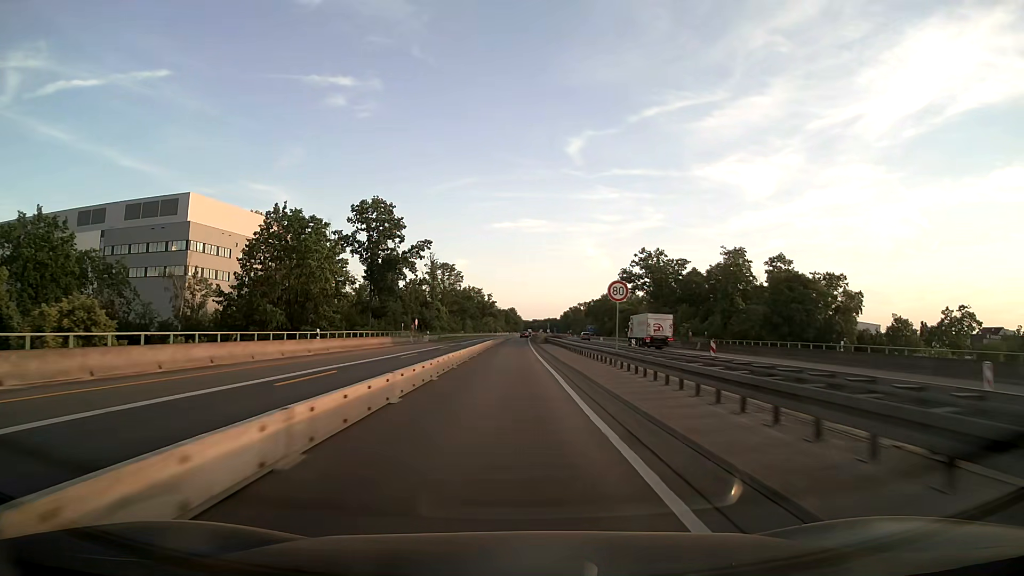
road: motorway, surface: asphalt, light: Day
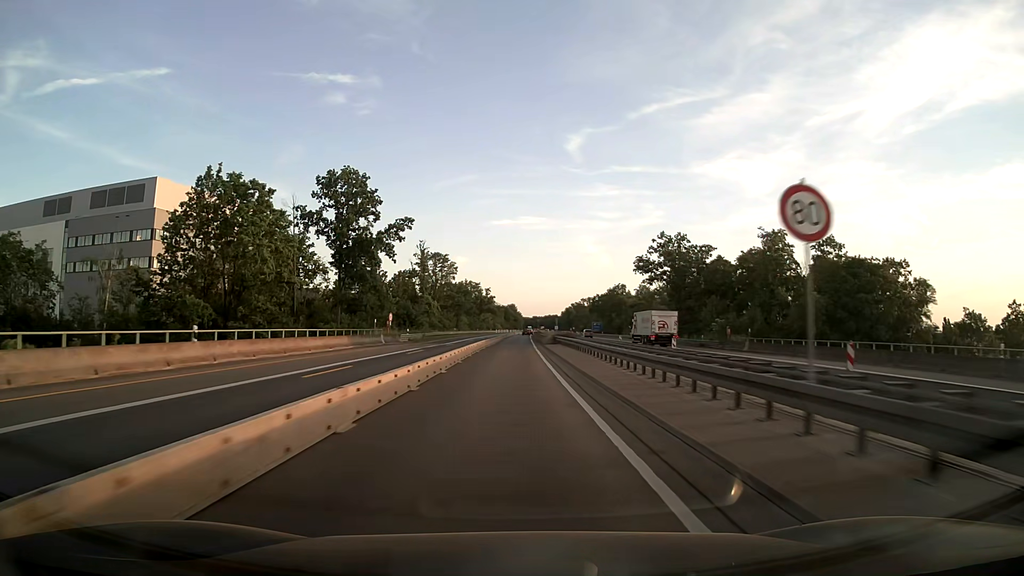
(0.0, +15.8) m; 0°
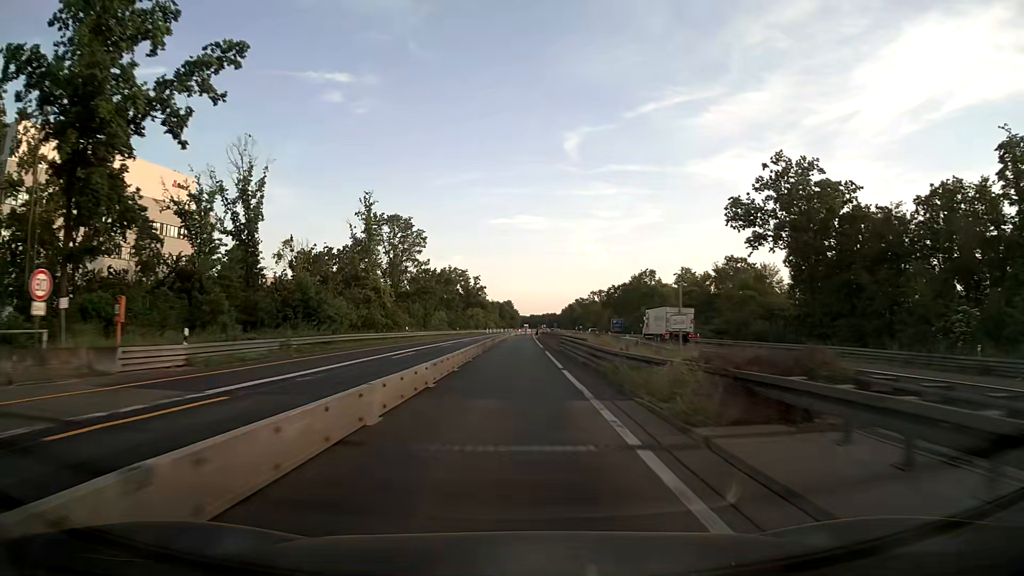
(0.0, +47.5) m; 0°
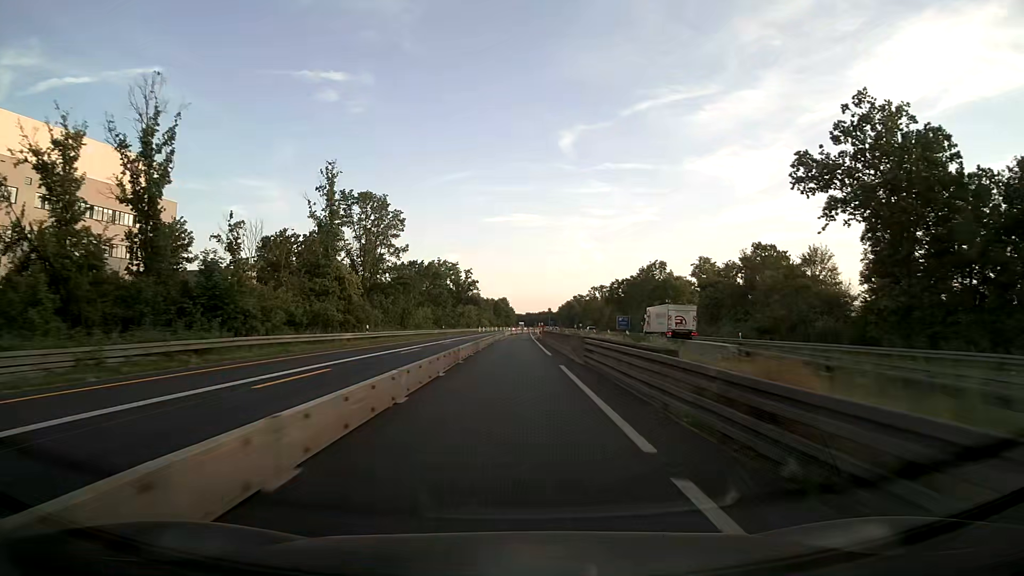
(+0.1, +15.8) m; 0°
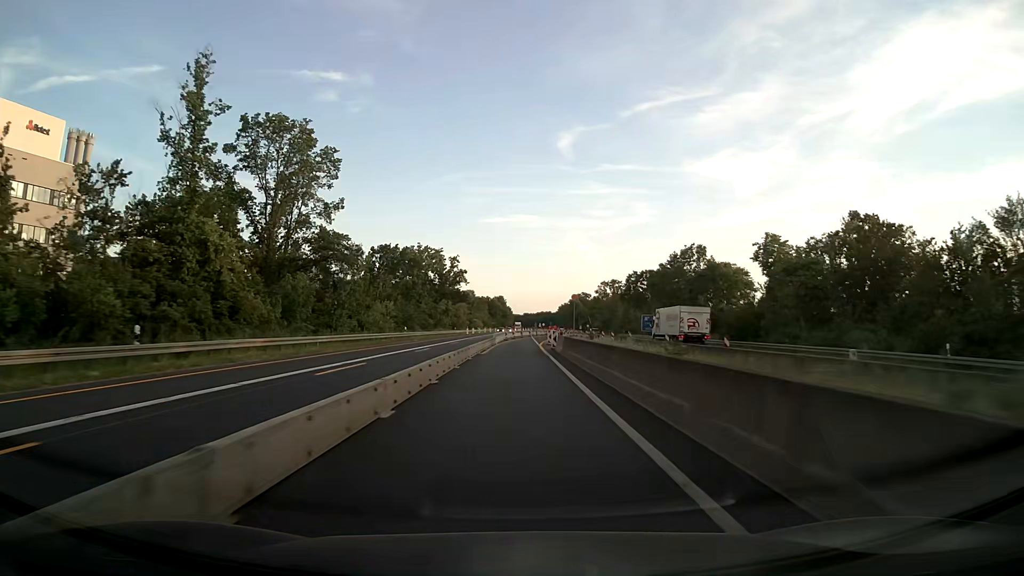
(+0.1, +31.7) m; 0°
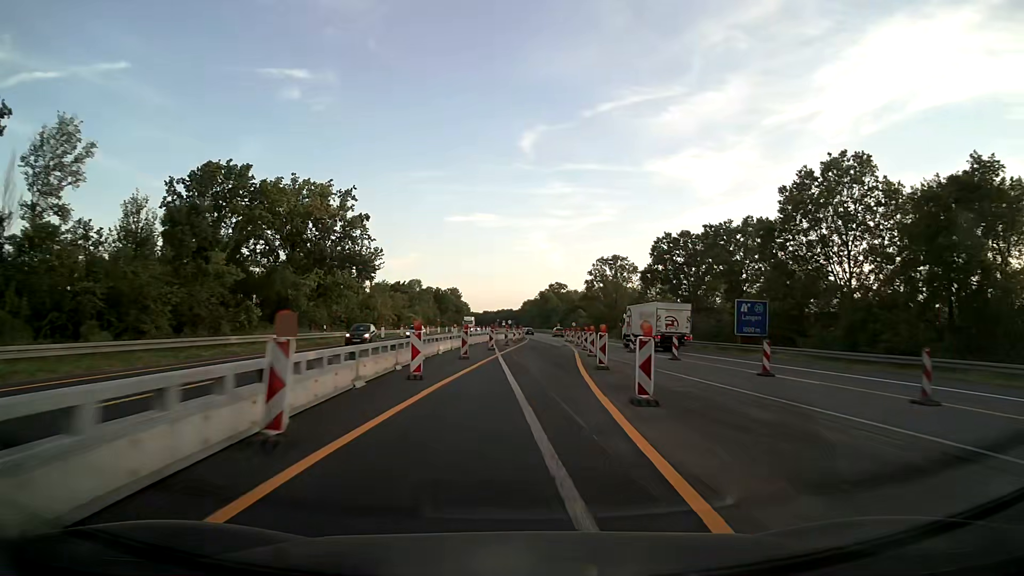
(+1.0, +63.3) m; +3°
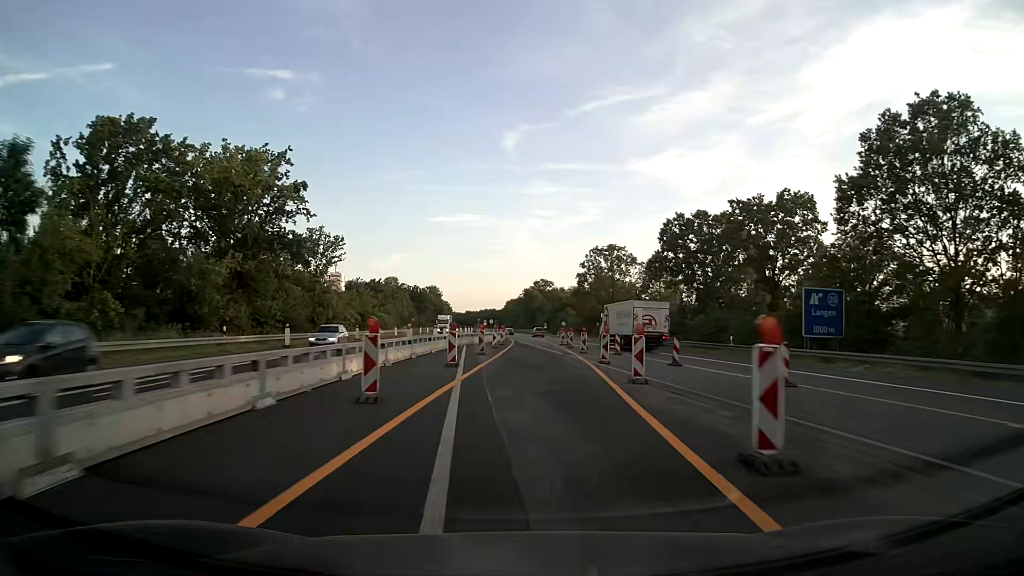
(+0.1, +15.8) m; +1°
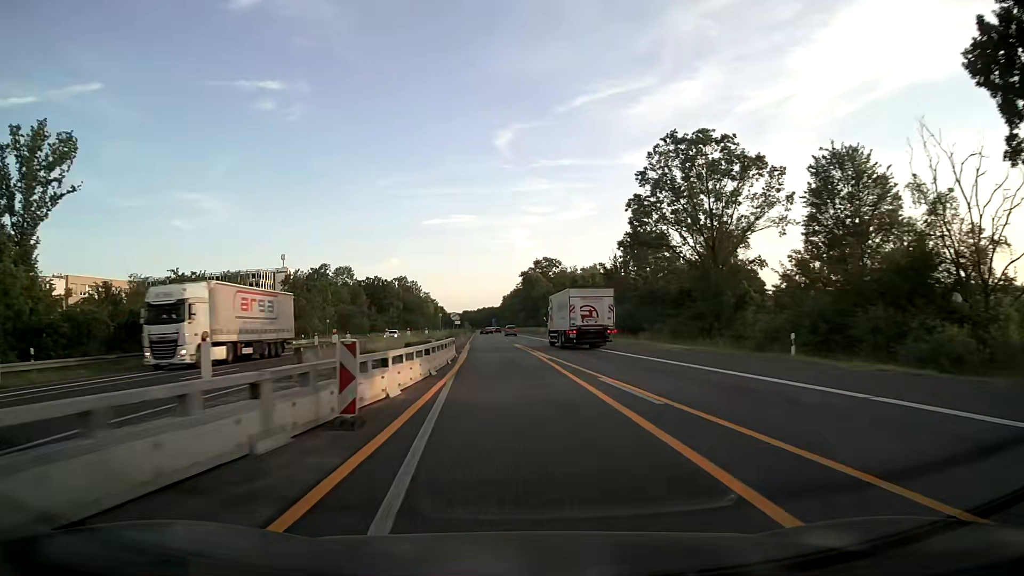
(+1.4, +63.3) m; 0°
(0, +10) (0, +20) (-1, +30) (-1, +40) (-2, +50) (-2, +60) (-3, +70) (-3, +80) (-4, +90) (-5, +100) m
